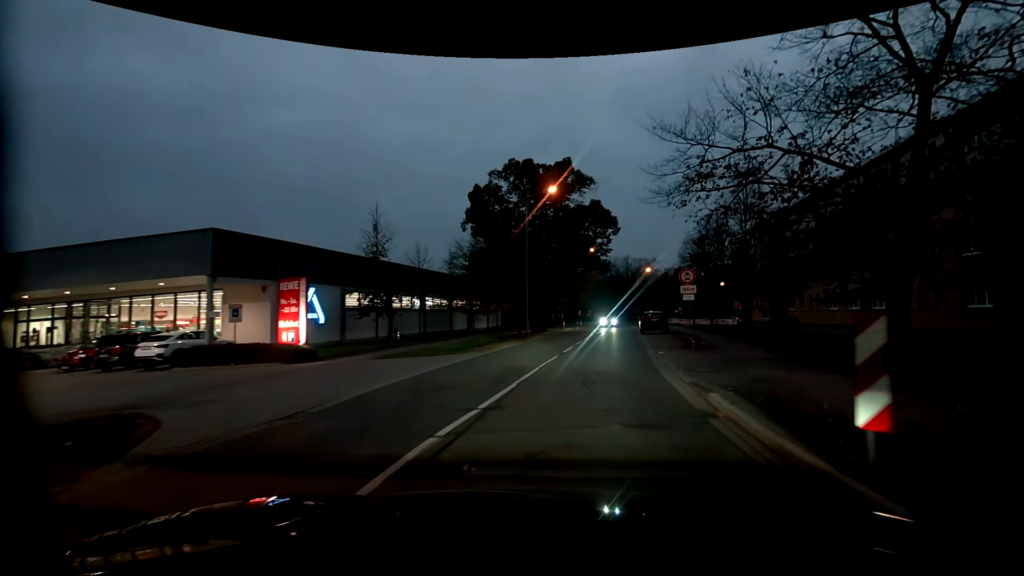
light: Dusk
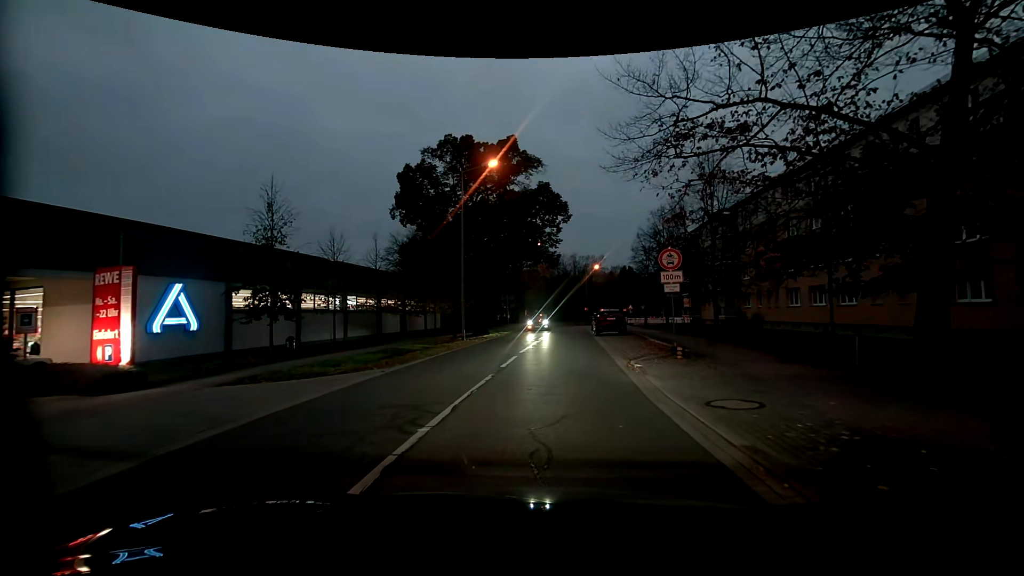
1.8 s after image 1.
(+0.1, +5.0) m; +3°
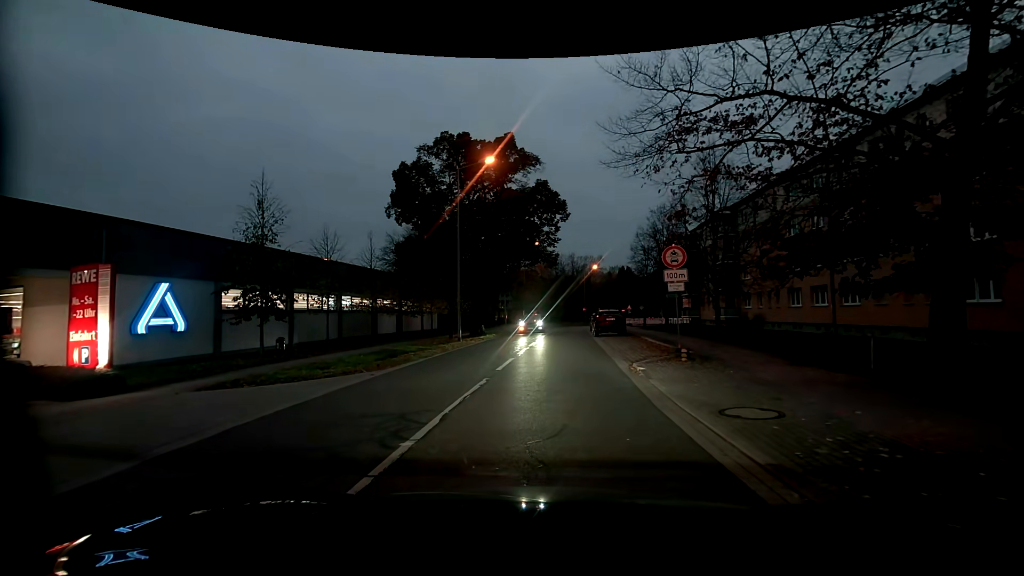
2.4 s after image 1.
(0.0, +0.5) m; 0°
